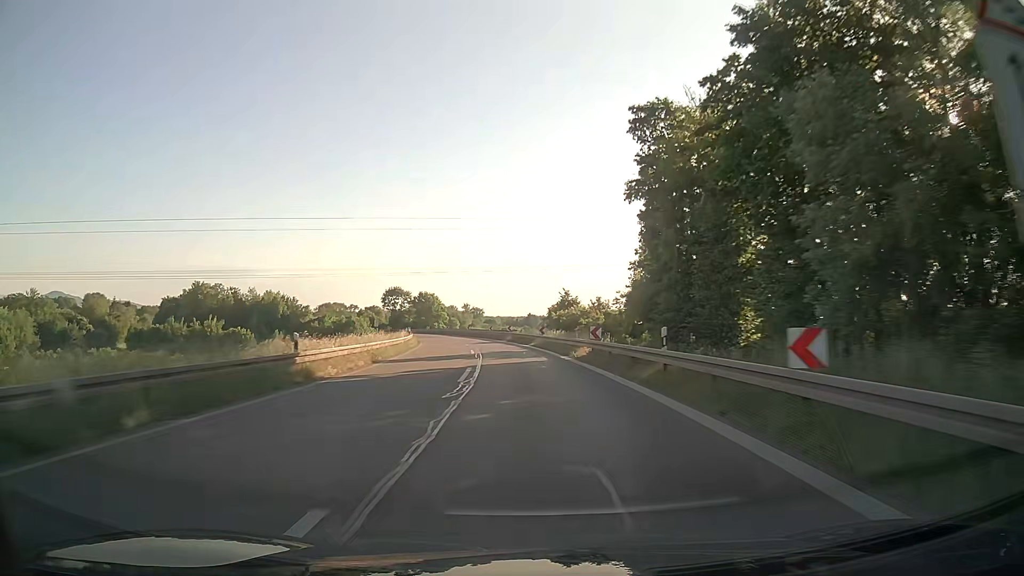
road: trunk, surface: asphalt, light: Day
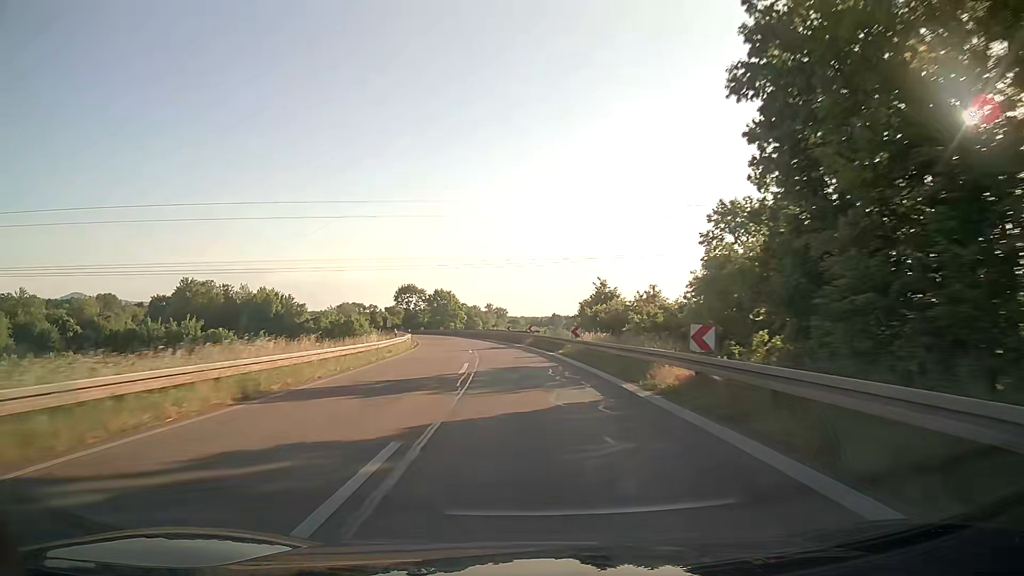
(-0.3, +15.0) m; -2°
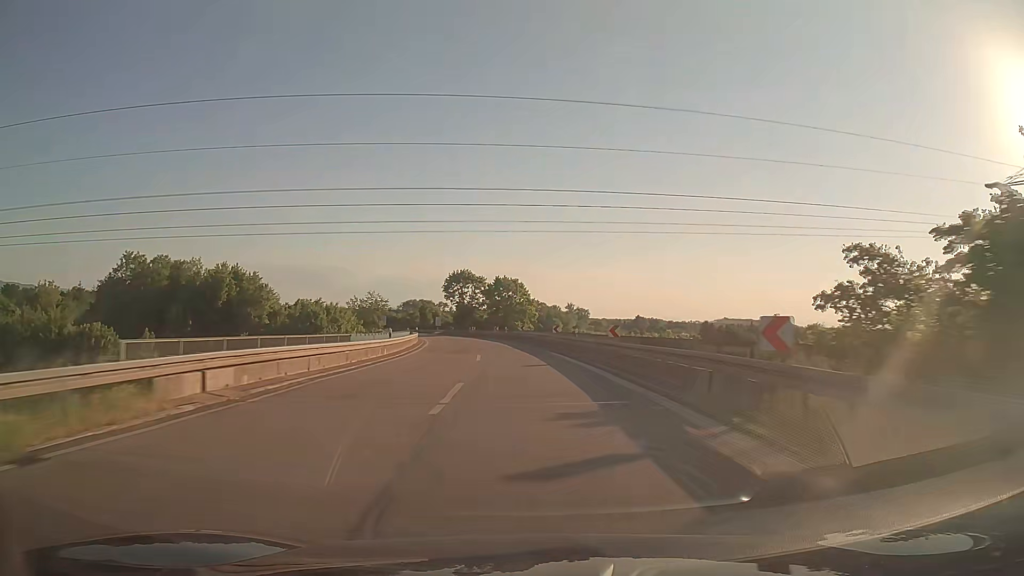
(-2.7, +44.2) m; -7°
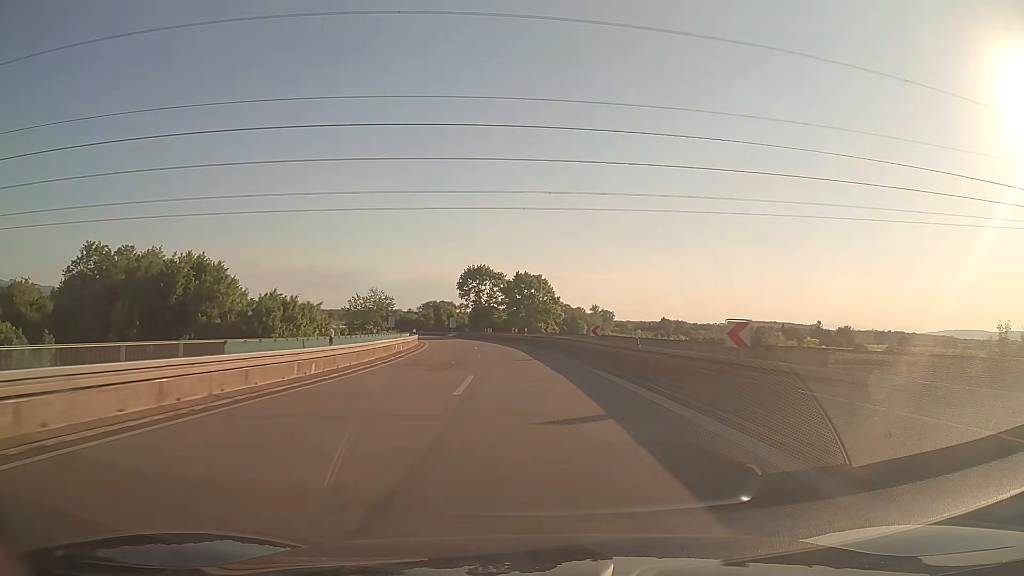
(-0.2, +14.6) m; -2°
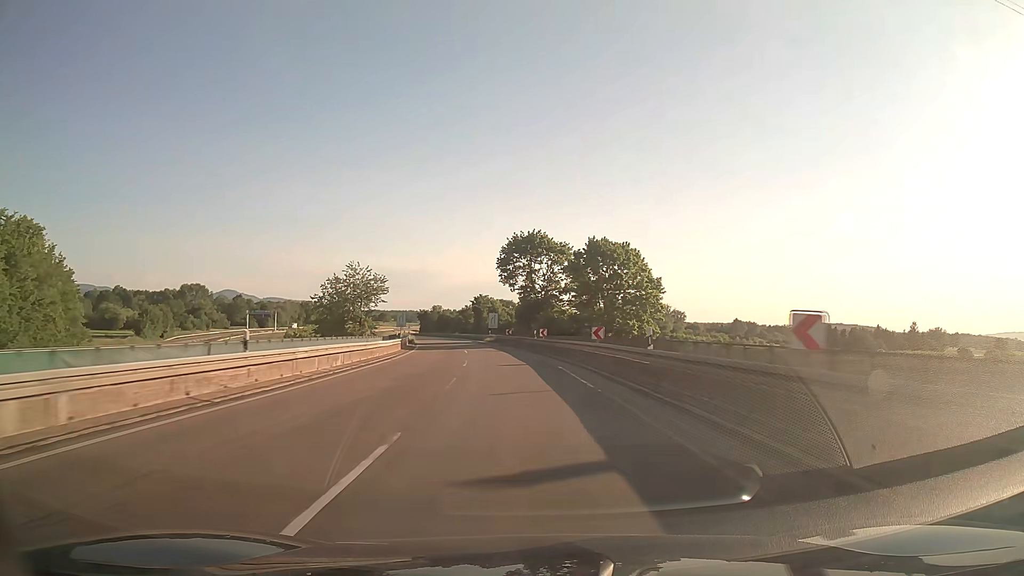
(-2.0, +43.7) m; -5°
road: trunk_link
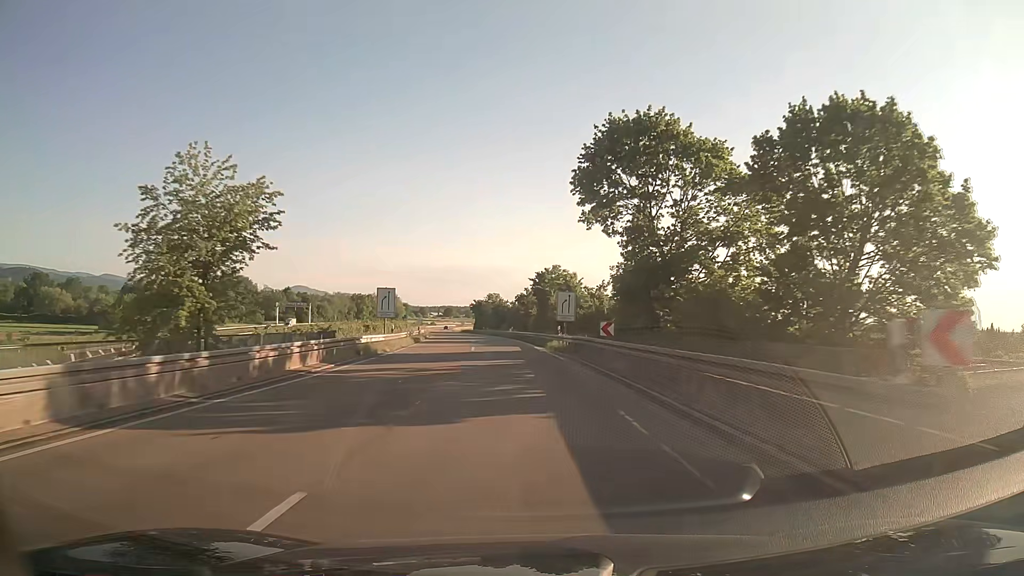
(-2.4, +43.6) m; -6°
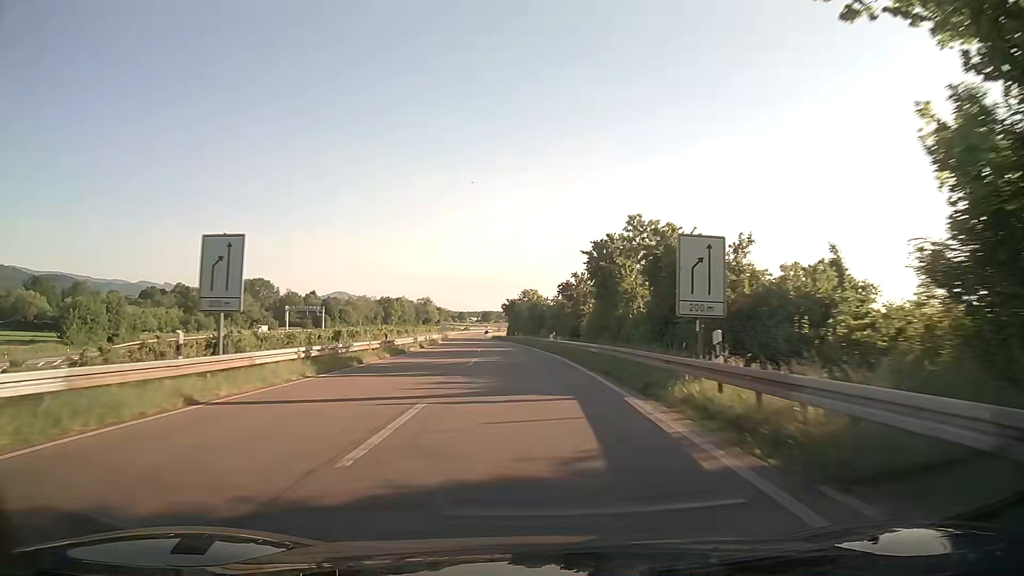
(-0.9, +29.1) m; -4°
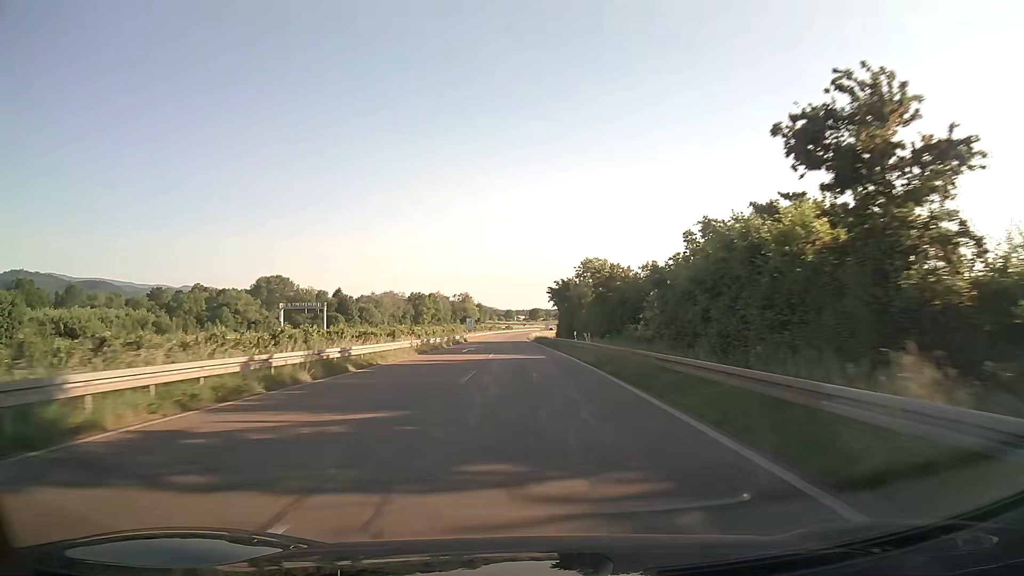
(-1.8, +44.1) m; -4°
(0, +10) (0, +20) (0, +30) (-1, +40) (-1, +50) (-1, +60) (-2, +70) (-2, +80) (-3, +90) (-3, +100) m
